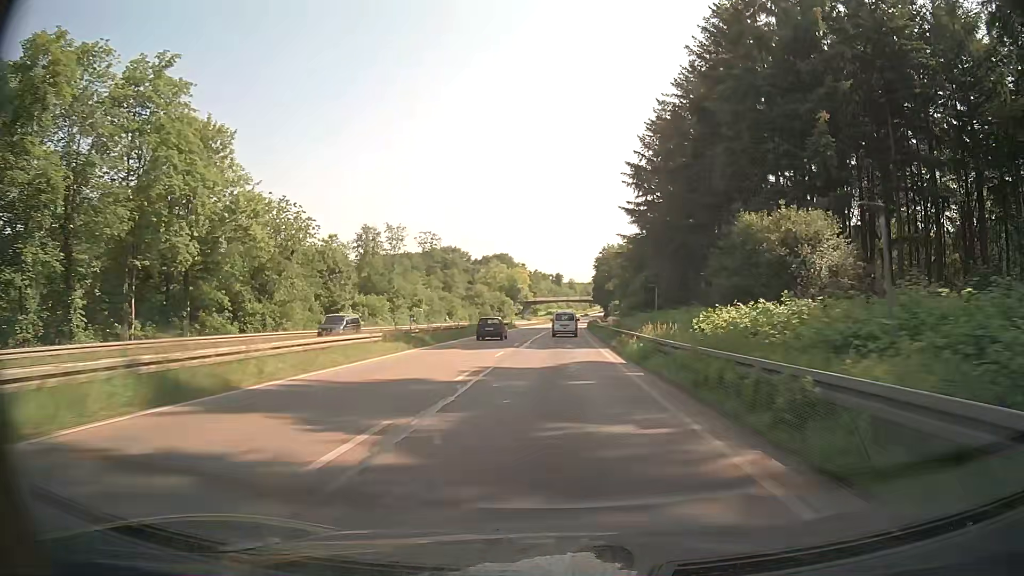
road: trunk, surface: asphalt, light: Day
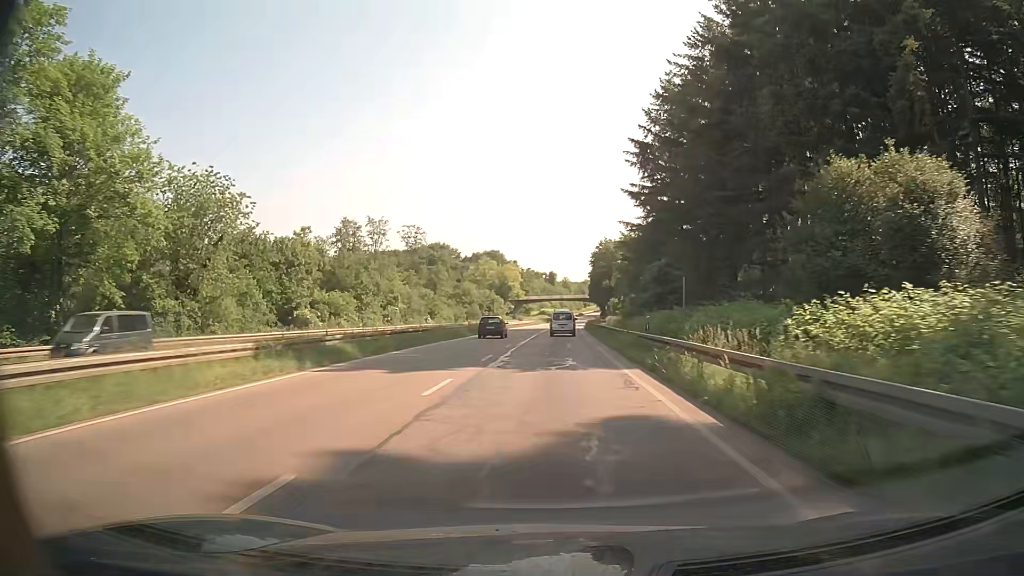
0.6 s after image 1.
(+0.1, +12.2) m; +1°
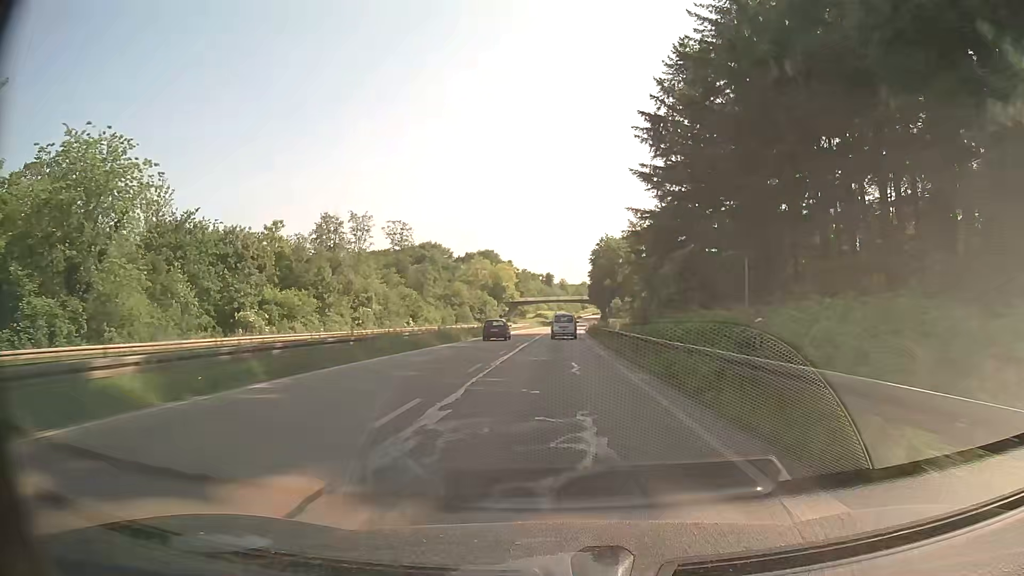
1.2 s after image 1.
(0.0, +12.2) m; 0°
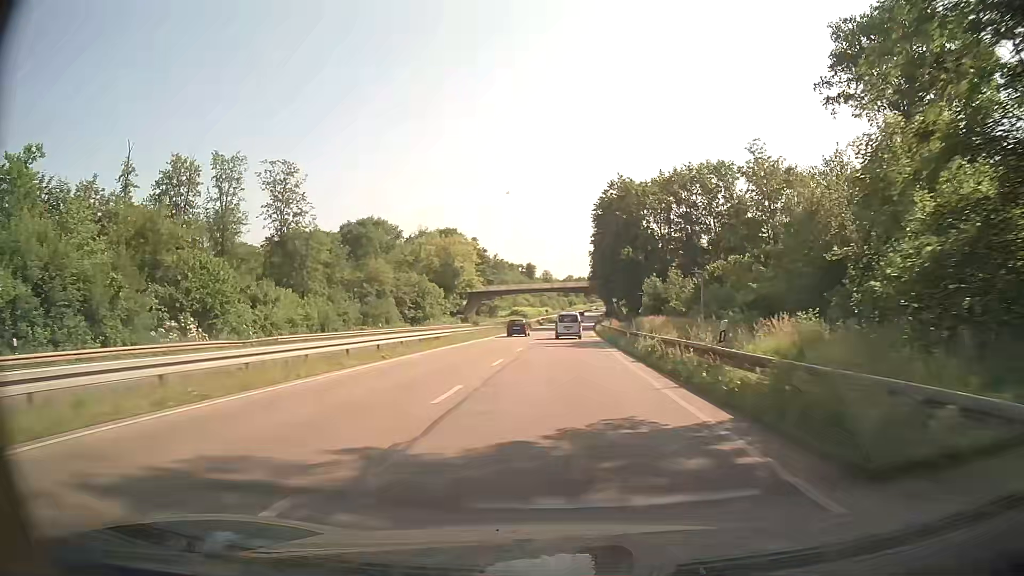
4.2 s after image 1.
(+0.7, +60.1) m; +1°
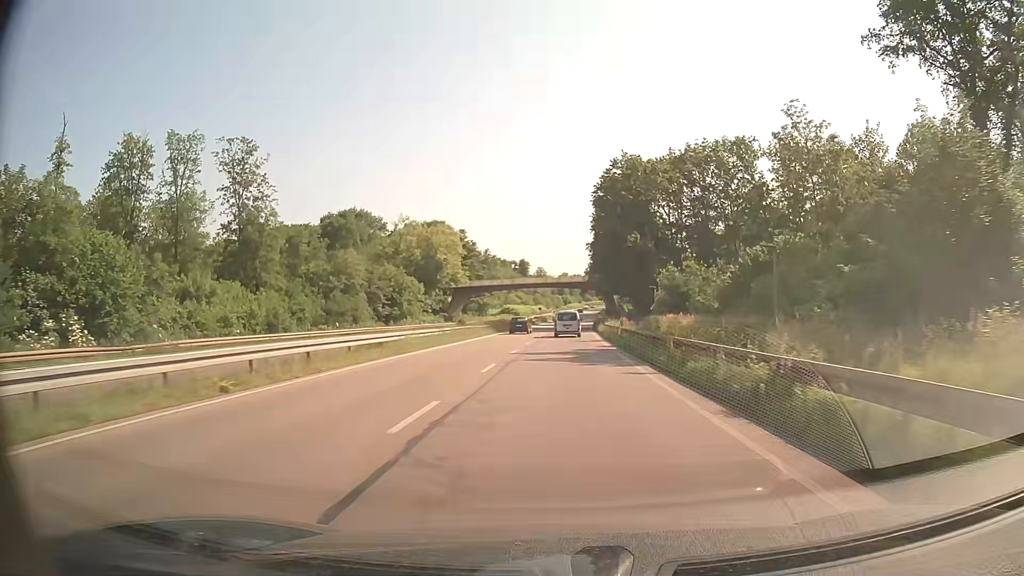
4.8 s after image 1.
(+0.1, +11.9) m; +1°
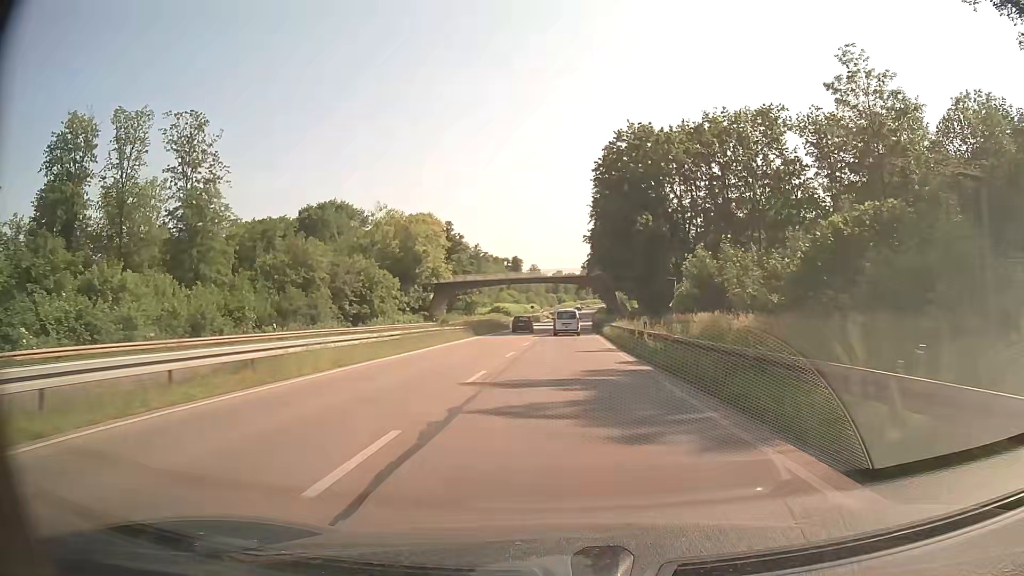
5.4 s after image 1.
(0.0, +11.8) m; 0°
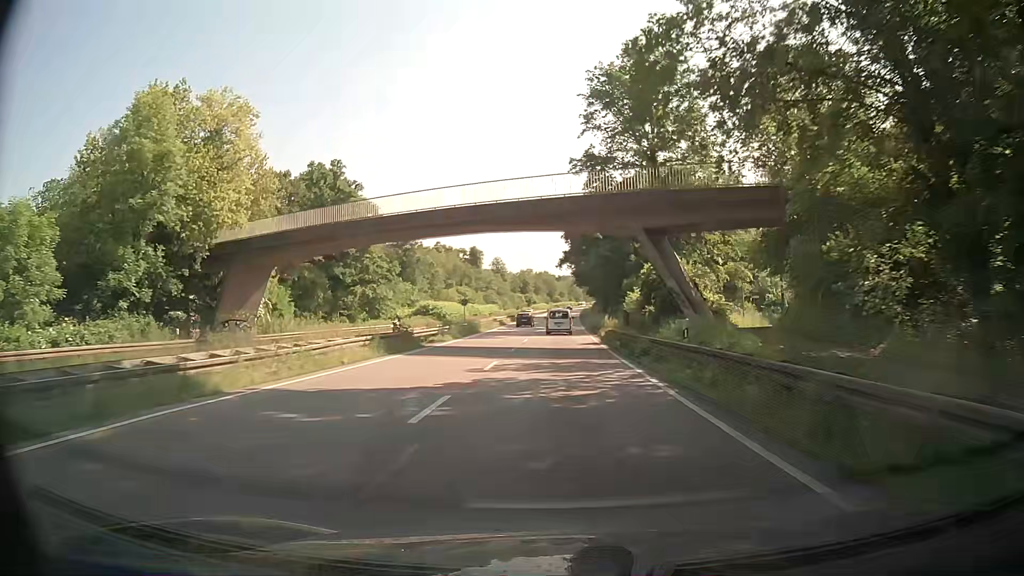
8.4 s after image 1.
(+1.4, +58.9) m; +3°
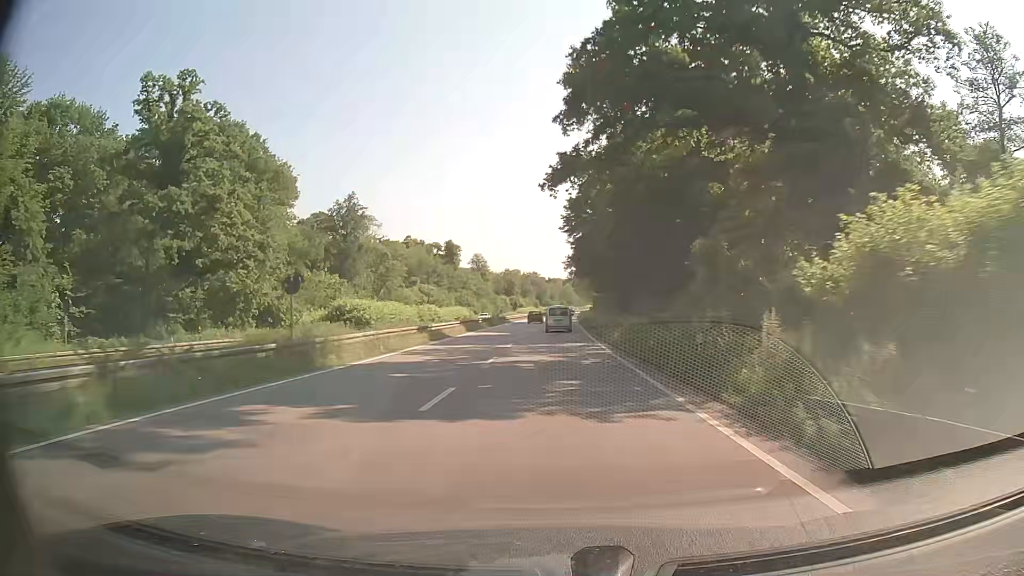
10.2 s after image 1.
(+0.3, +35.1) m; +1°
(0, +10) (0, +20) (0, +30) (0, +40) (0, +50) (0, +60) (0, +70) (0, +80) (+1, +90) (+1, +100) m
